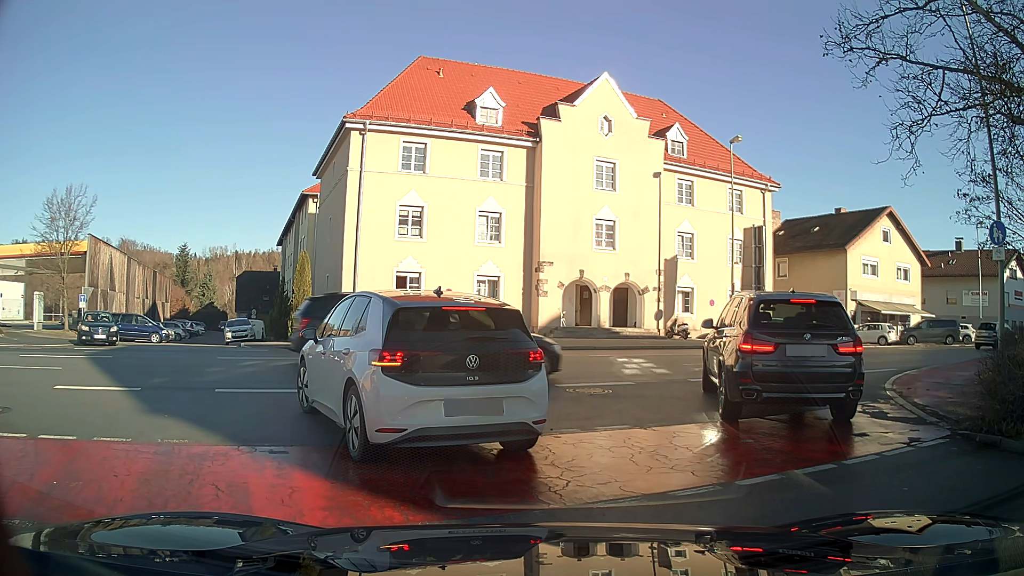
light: Day
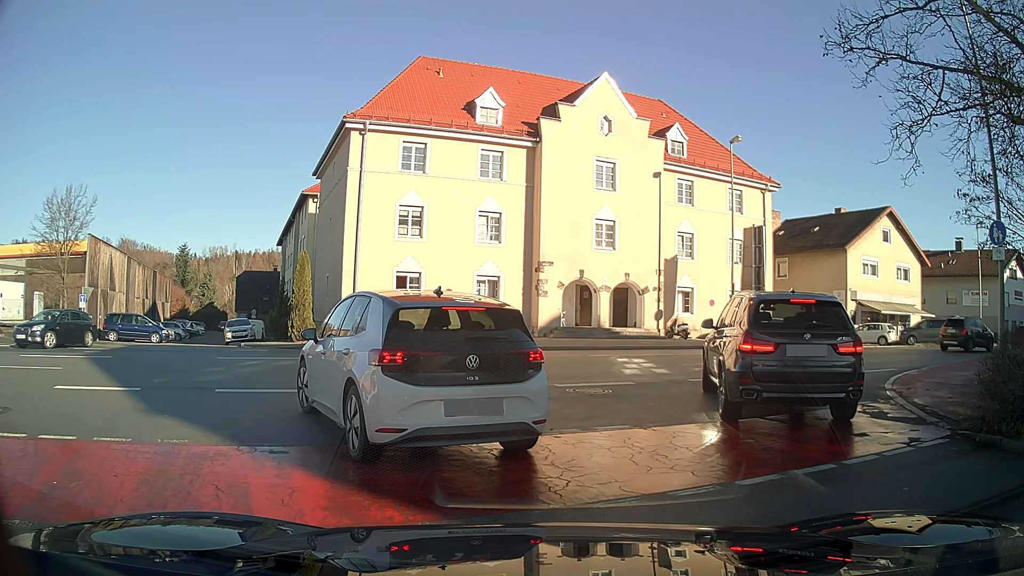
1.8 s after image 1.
(0.0, 0.0) m; 0°
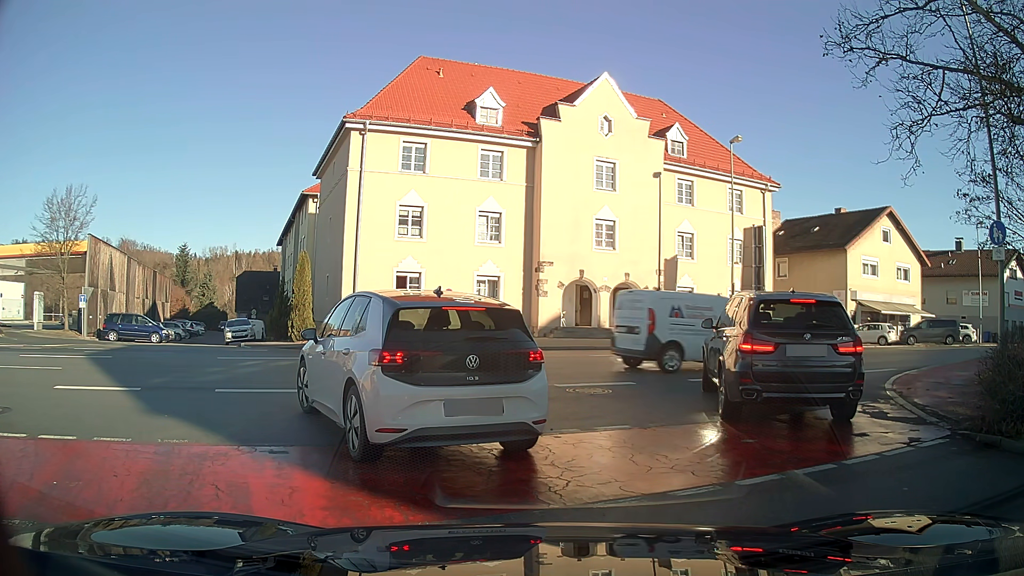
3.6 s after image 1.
(0.0, 0.0) m; 0°
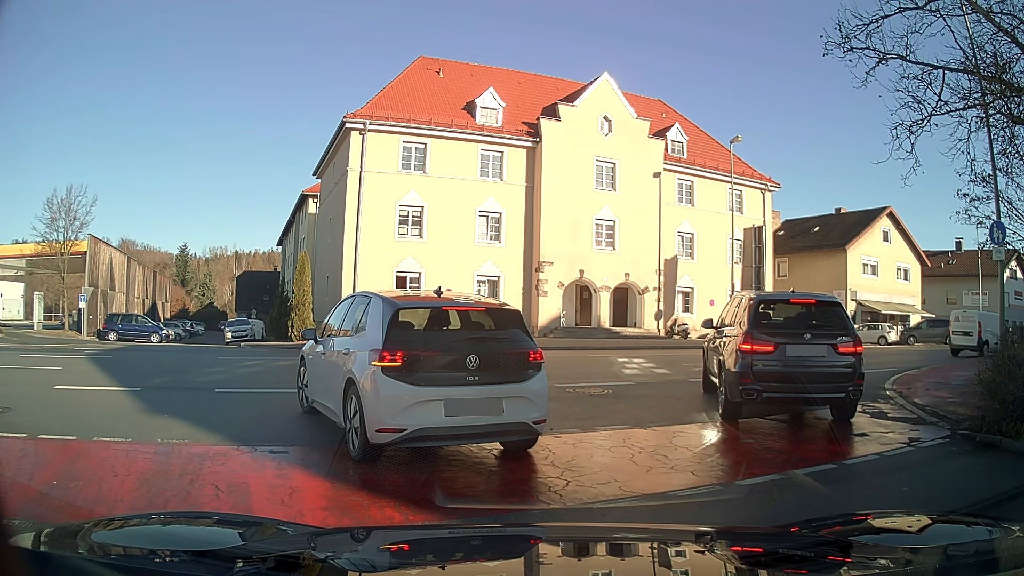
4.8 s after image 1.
(0.0, 0.0) m; 0°
